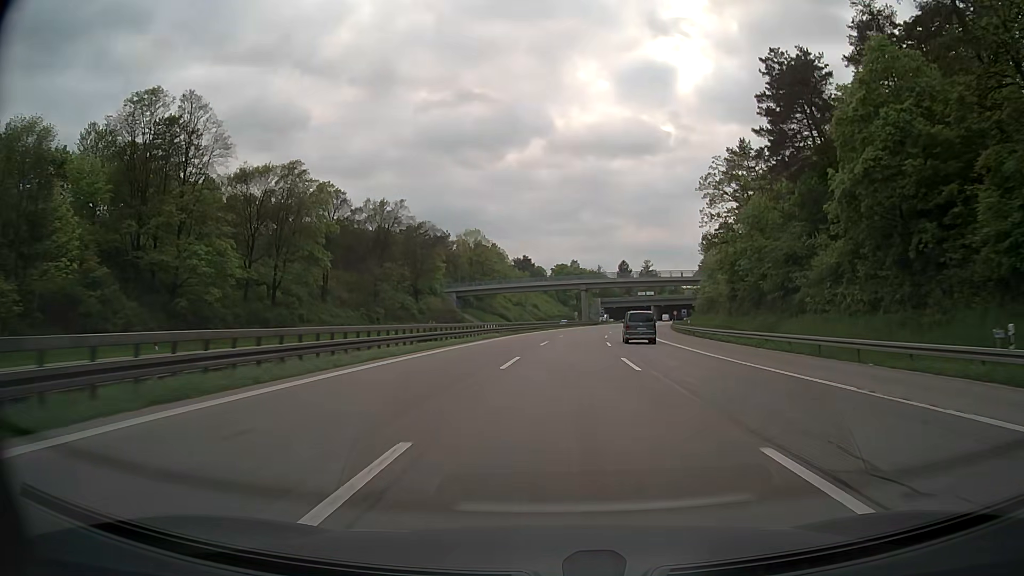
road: motorway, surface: asphalt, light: Day
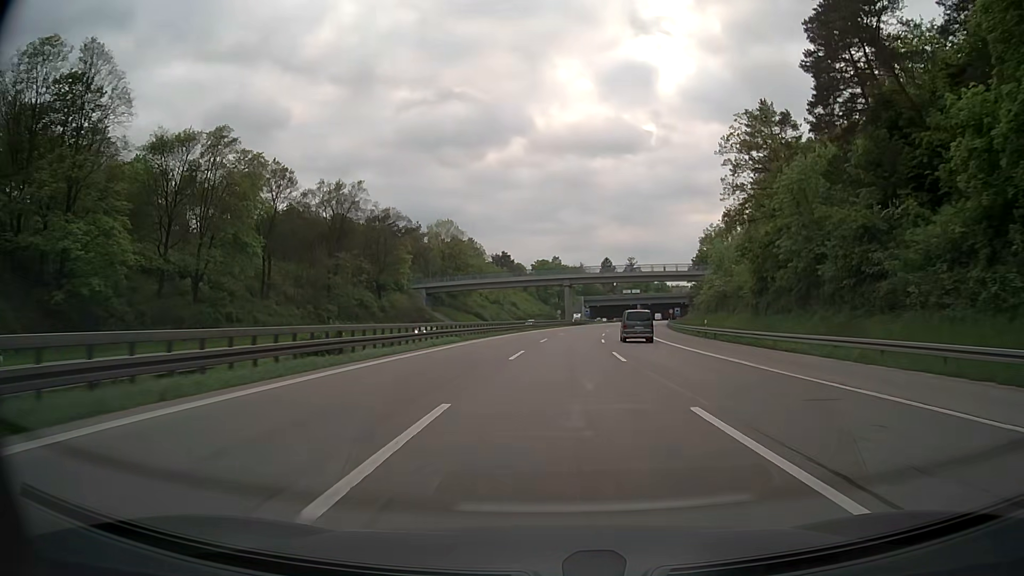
(+0.2, +14.6) m; +2°
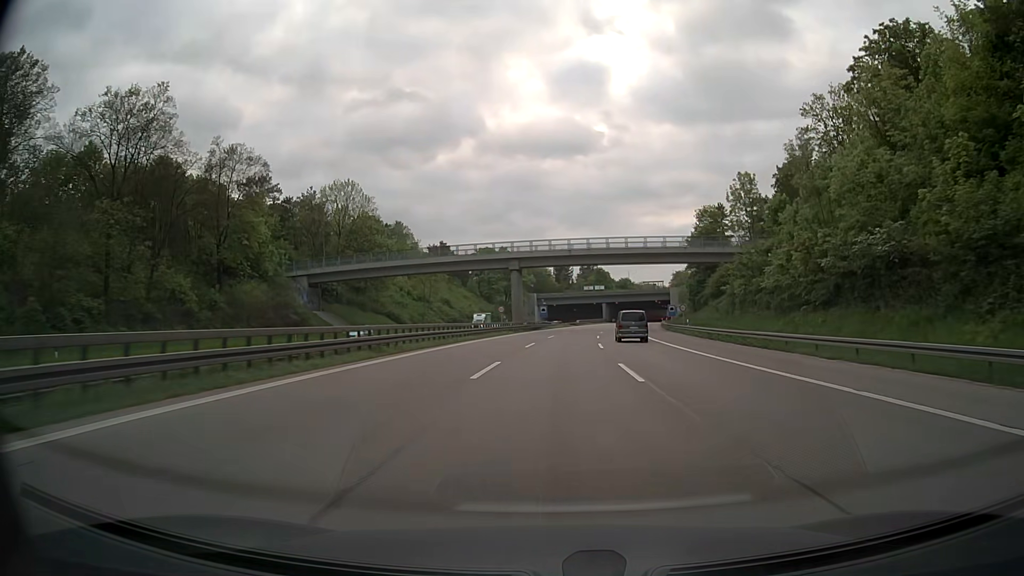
(+1.6, +43.5) m; +4°
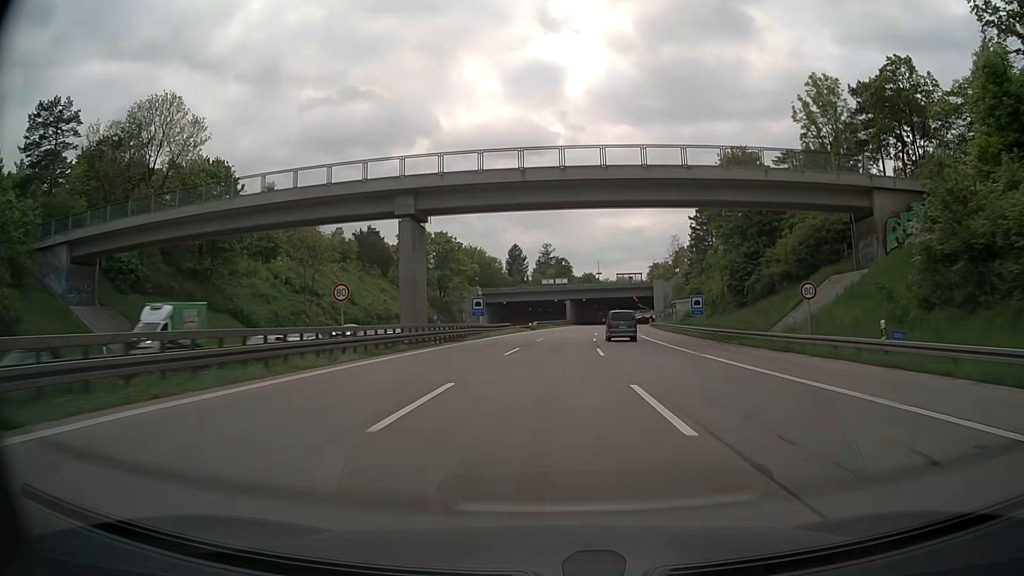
(+1.6, +43.3) m; +4°
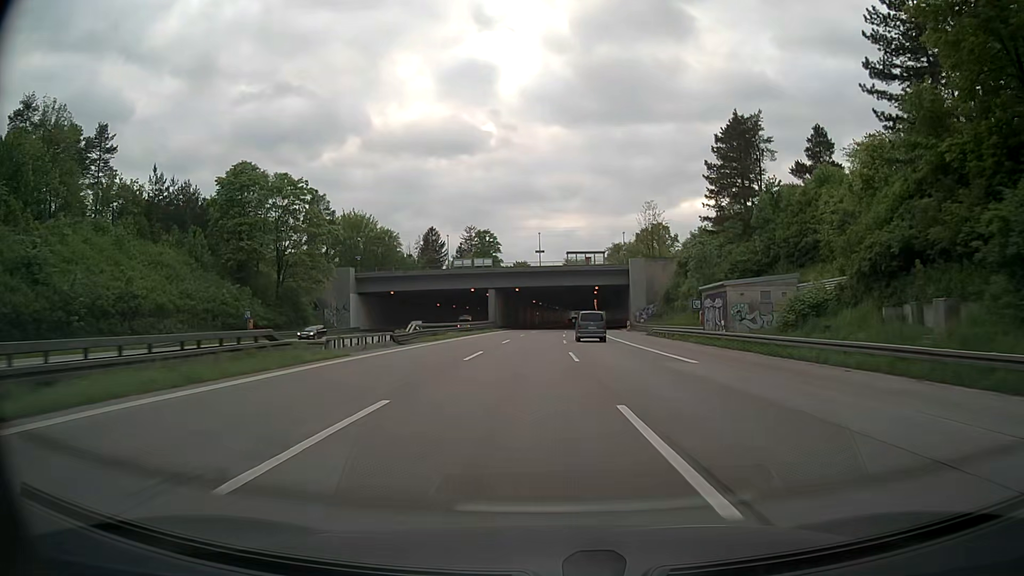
(+2.4, +57.4) m; +5°
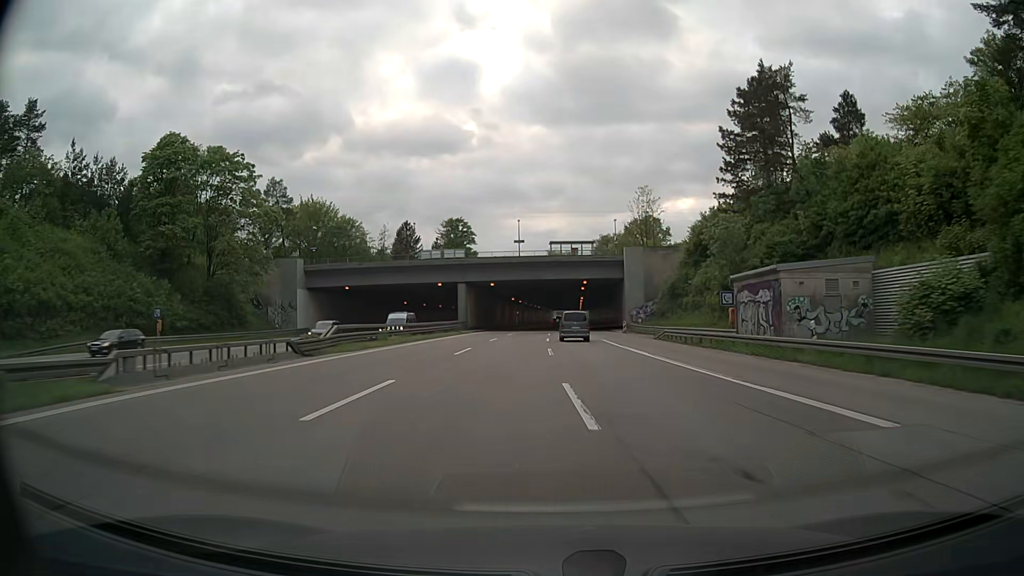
(+0.3, +14.3) m; +2°
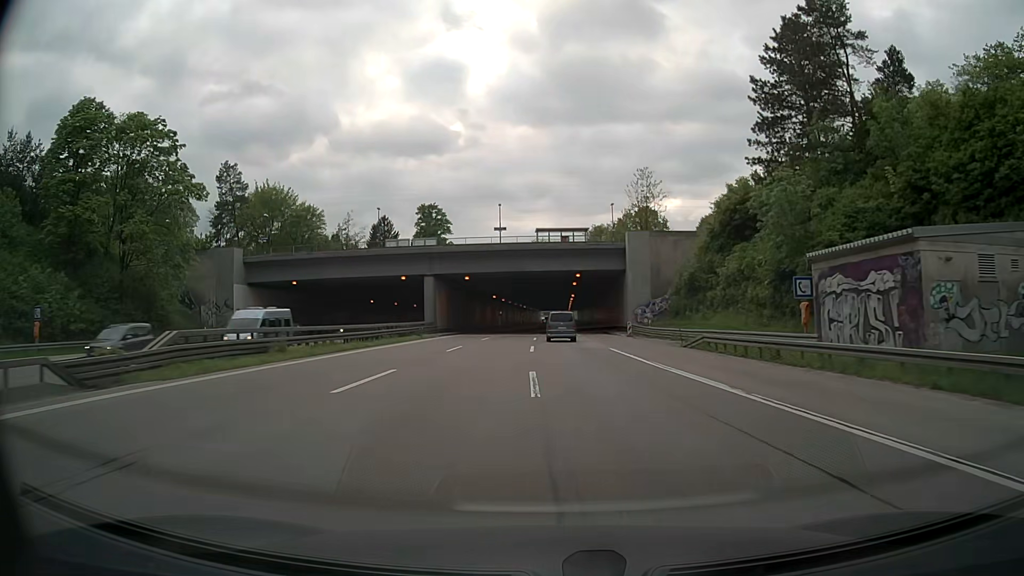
(+0.1, +14.3) m; +1°
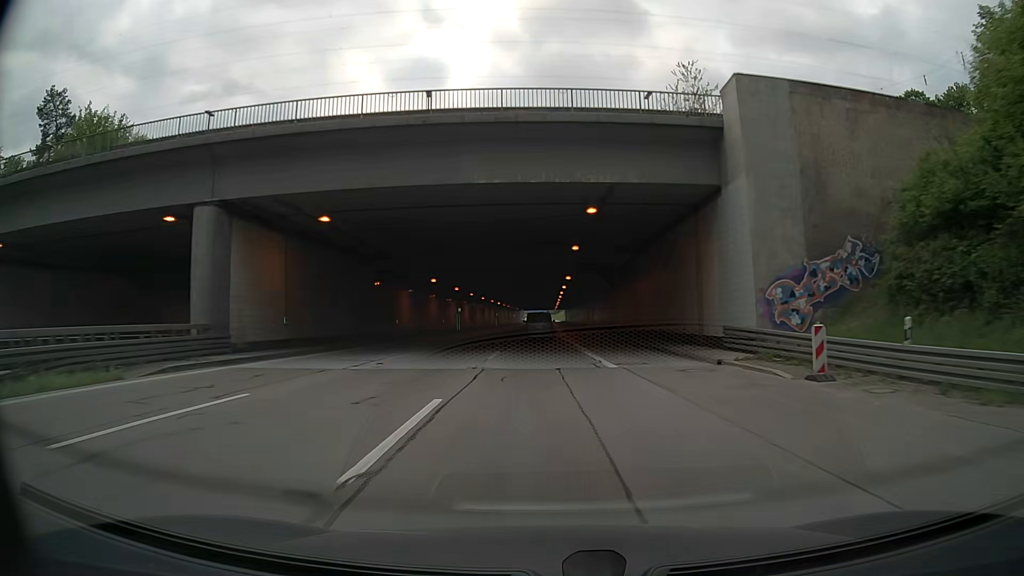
(+0.9, +42.6) m; +1°
(0, +10) (0, +20) (0, +30) (0, +40) (0, +50) (0, +60) (0, +70) (-1, +80) (-1, +90) (-1, +100) m
